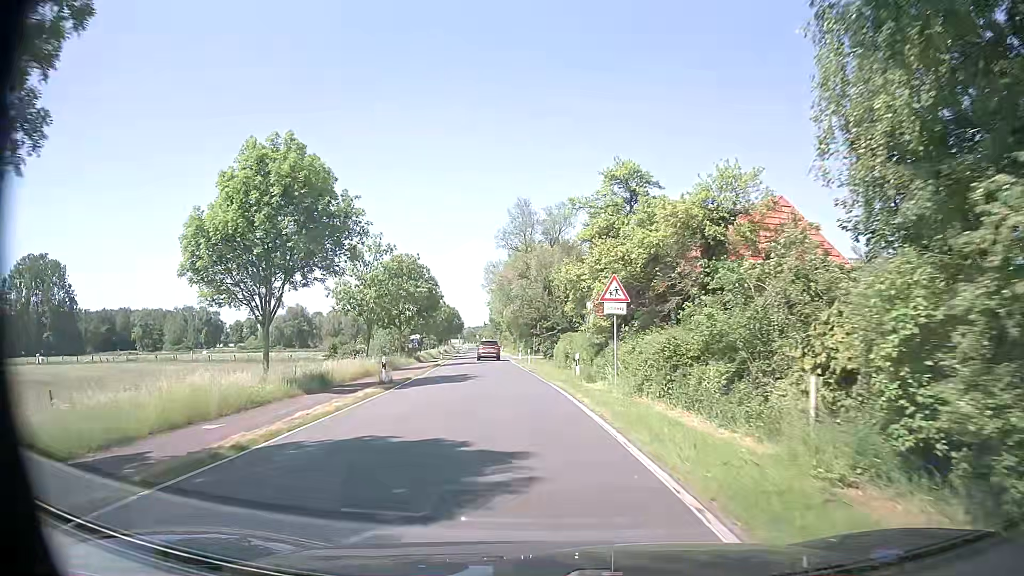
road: secondary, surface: asphalt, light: Day
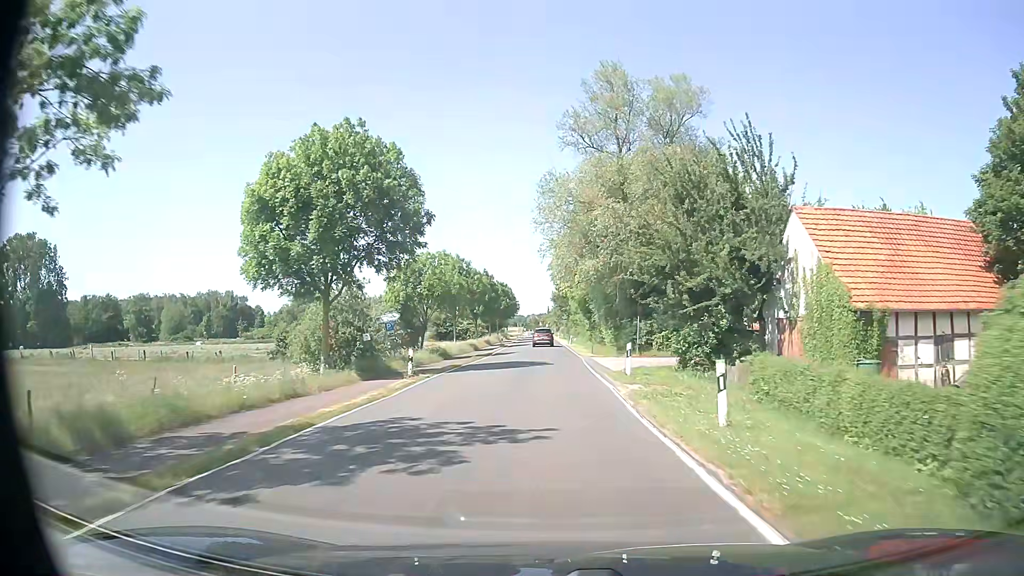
(-2.8, +38.2) m; -5°
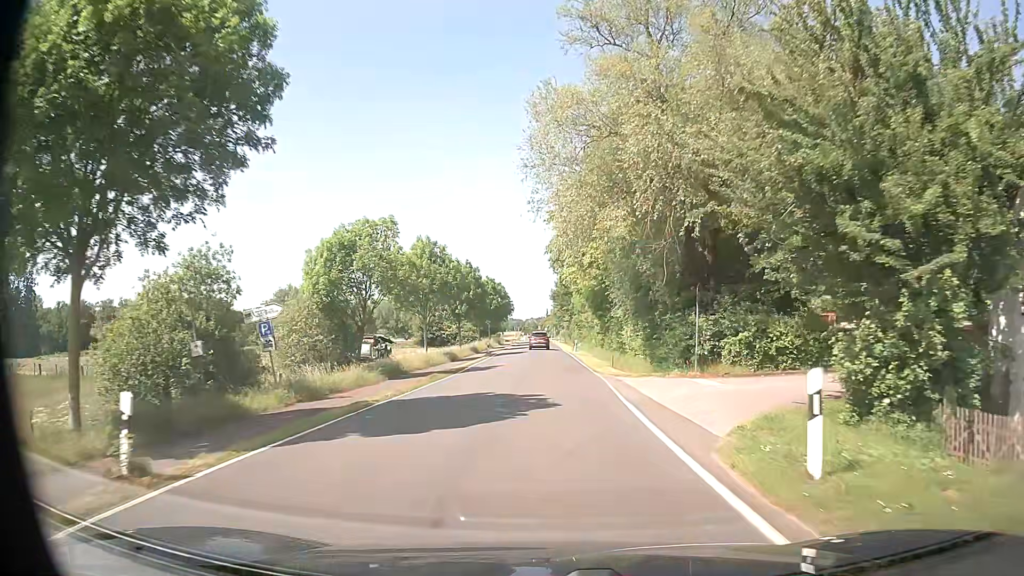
(0.0, +15.4) m; 0°
(0, +10) (0, +20) (0, +30) (0, +40) (0, +50) (0, +60) (0, +70) (0, +80) (0, +90) (0, +100) m
